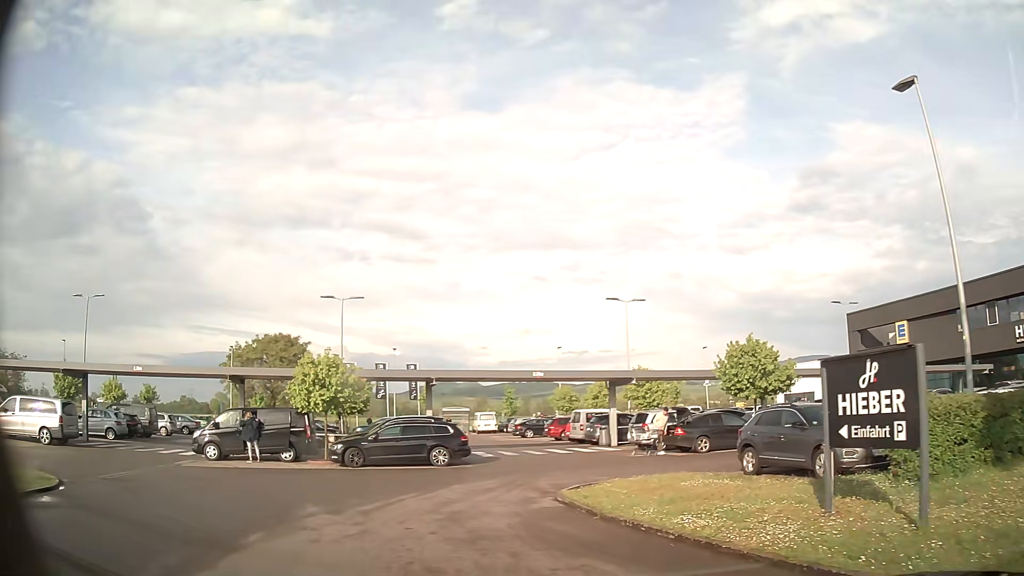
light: Day
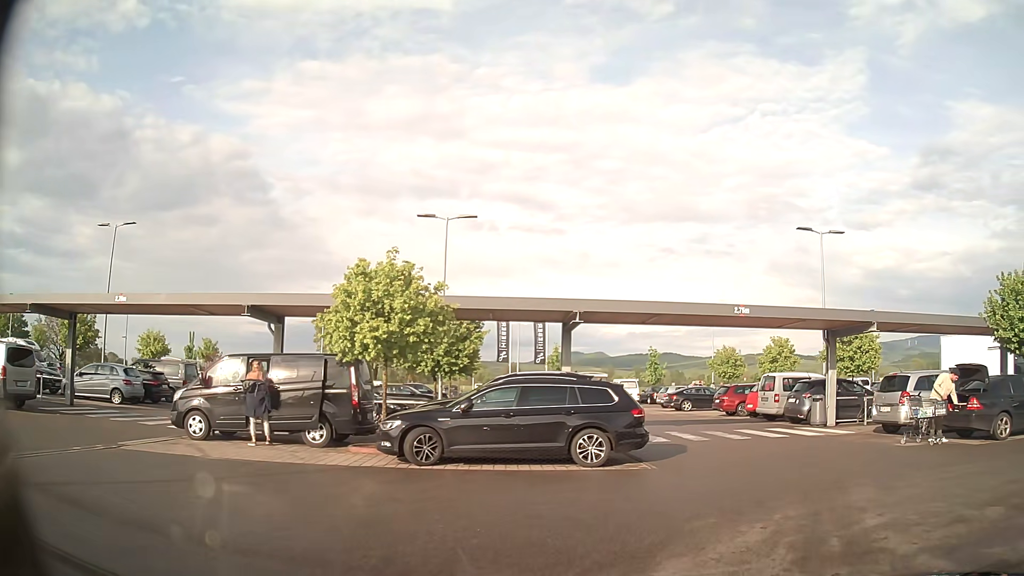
(-1.6, +10.3) m; -8°
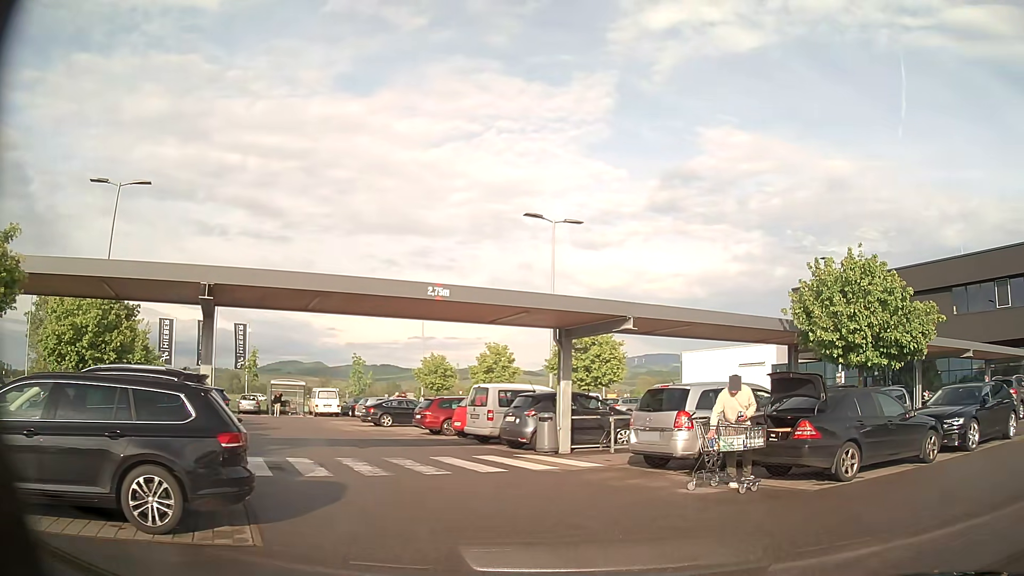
(+1.1, +5.1) m; +24°
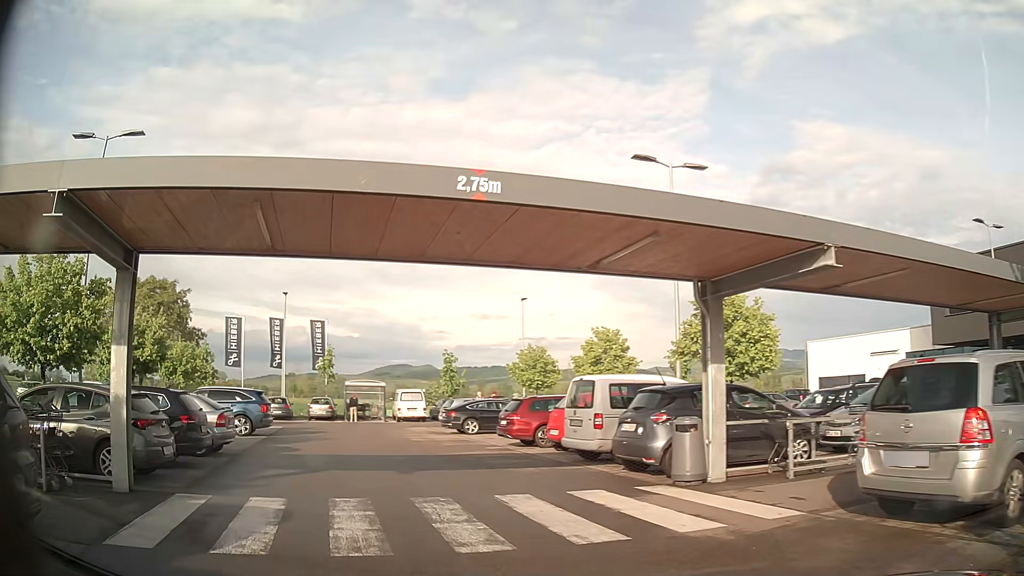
(-0.3, +6.5) m; -12°
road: service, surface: paved
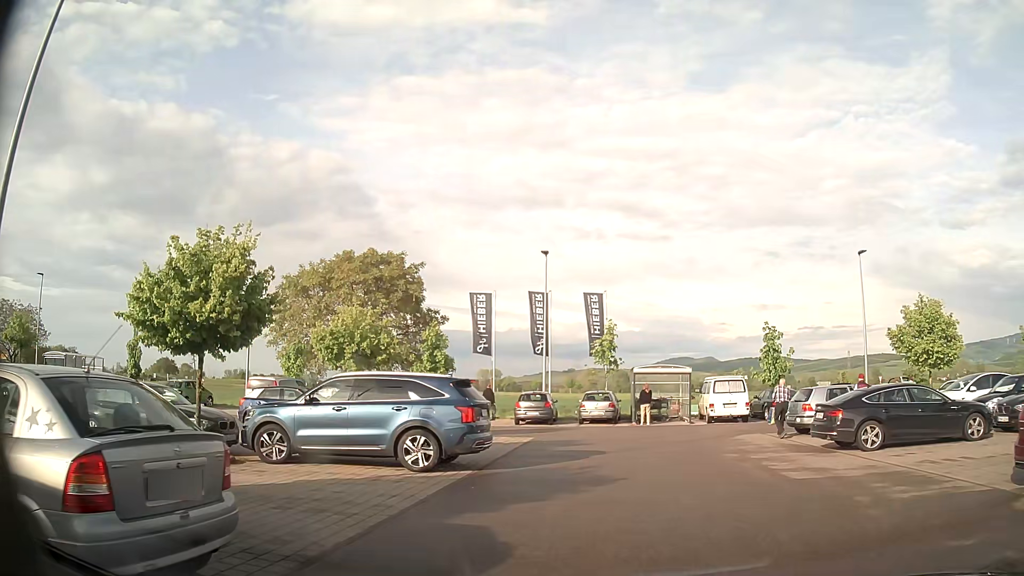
(-3.1, +11.9) m; -22°
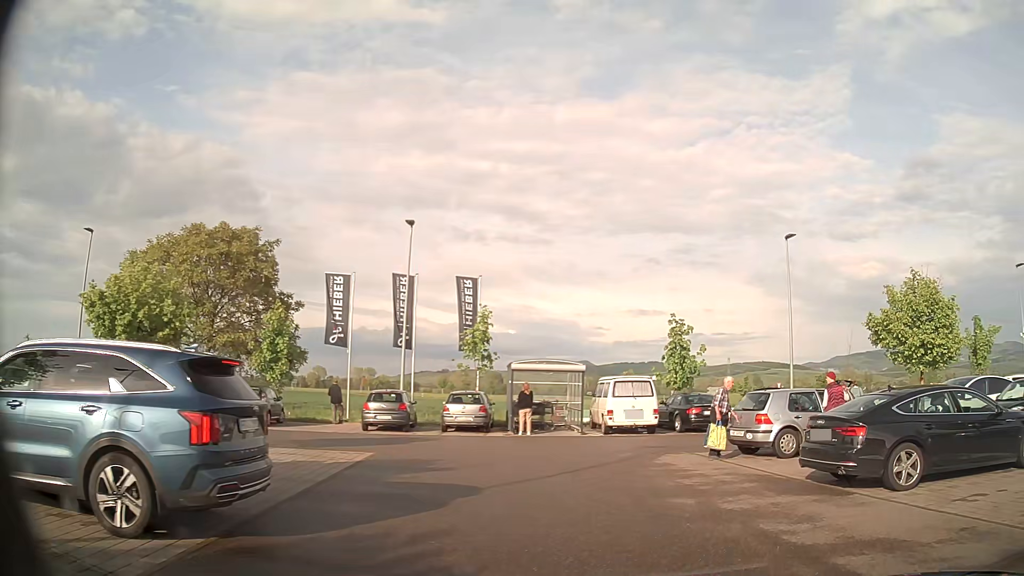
(+0.2, +5.8) m; +10°
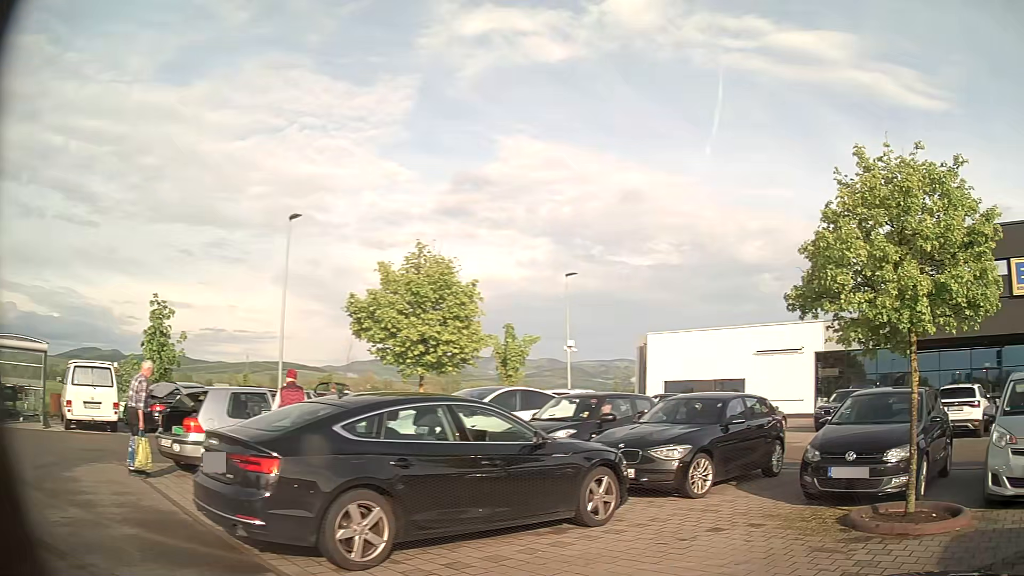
(+1.4, +3.6) m; +45°
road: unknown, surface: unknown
